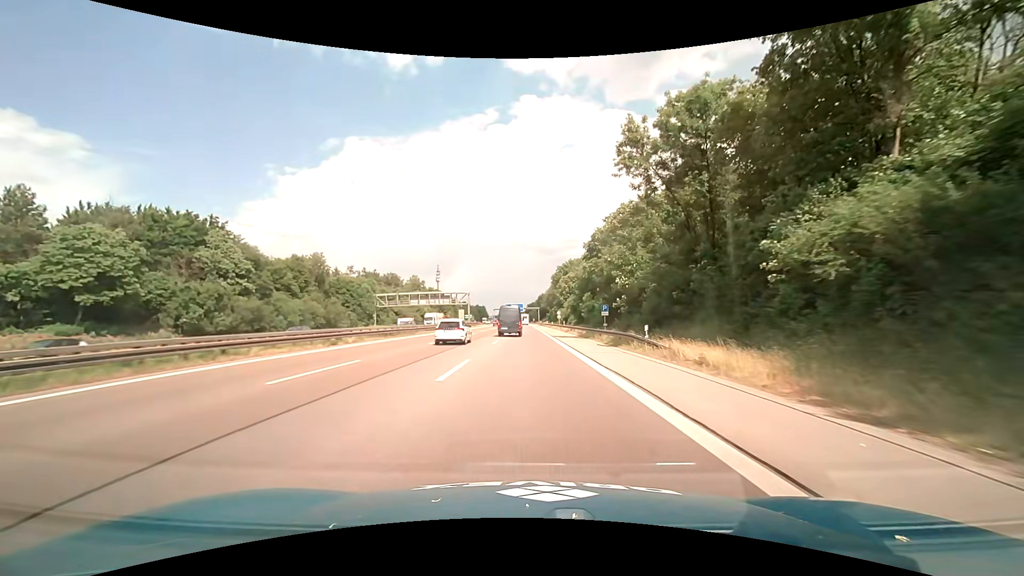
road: motorway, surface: asphalt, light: Day
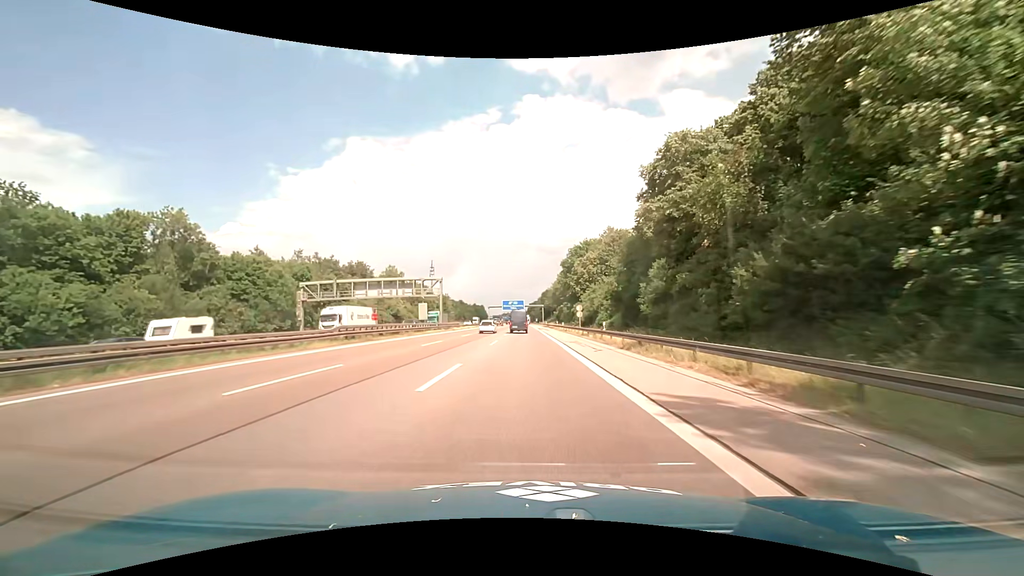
(0.0, +37.5) m; 0°
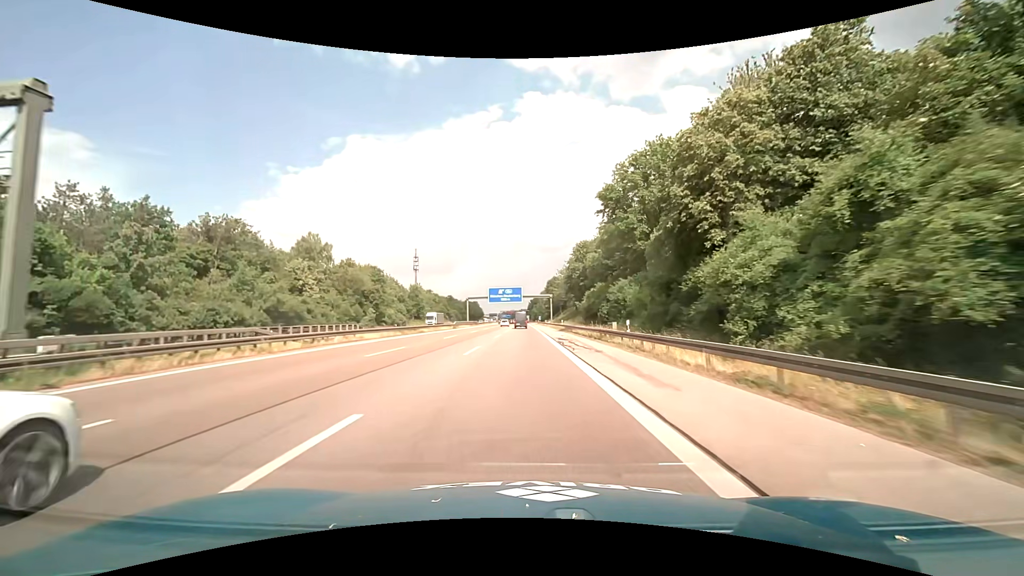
(-0.1, +62.4) m; 0°
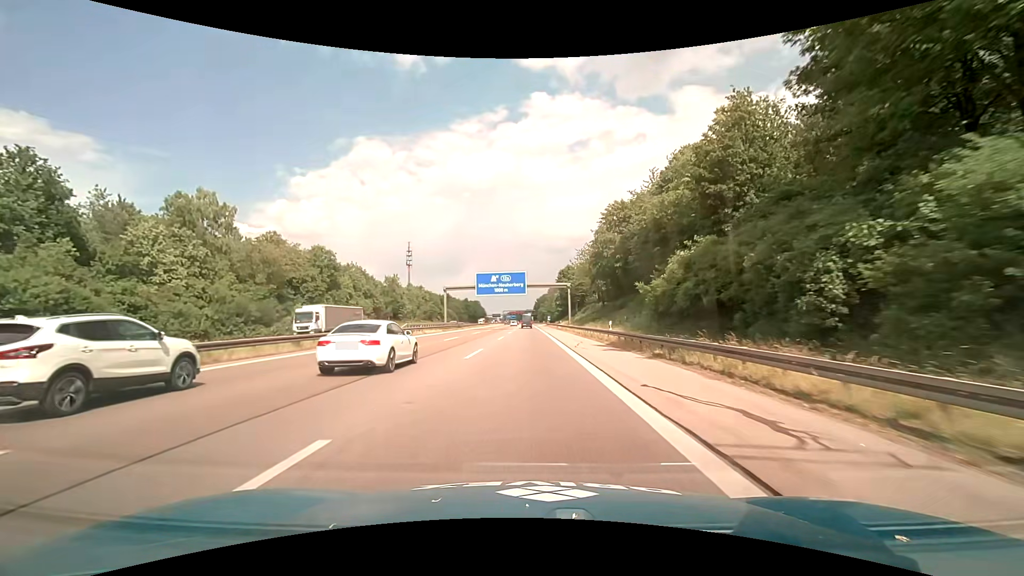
(-0.2, +37.5) m; -1°
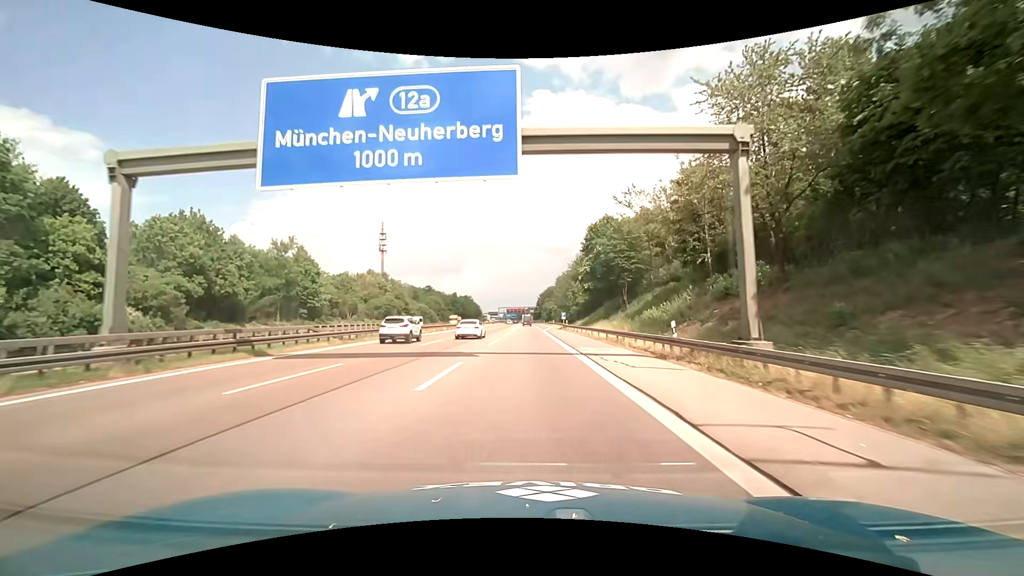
(+0.1, +62.4) m; +1°
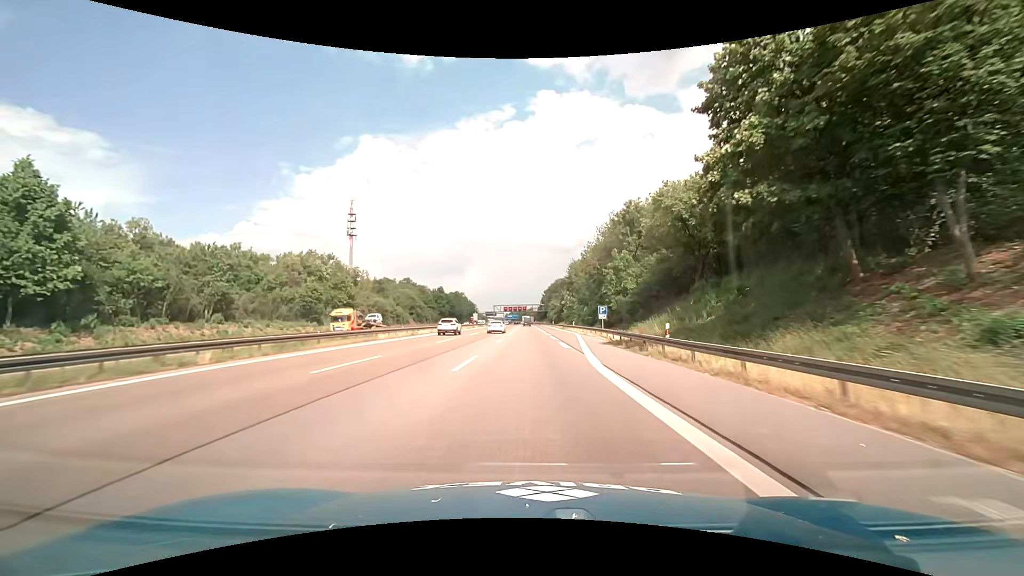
(-0.6, +49.9) m; -1°
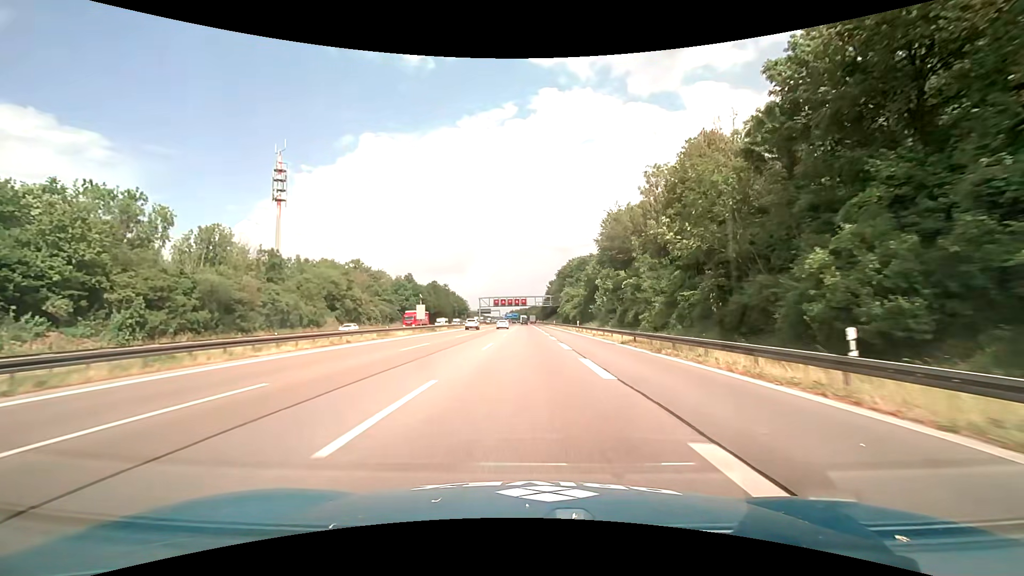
(+0.1, +62.5) m; 0°
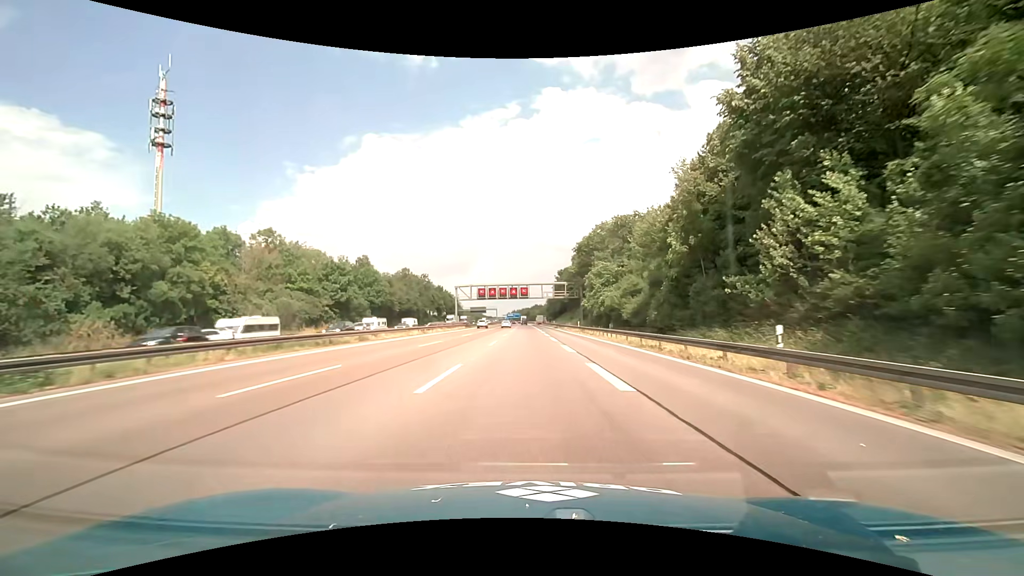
(0.0, +50.0) m; 0°
(0, +10) (0, +20) (0, +30) (0, +40) (0, +50) (0, +60) (0, +70) (0, +80) (0, +90) (0, +100) m
